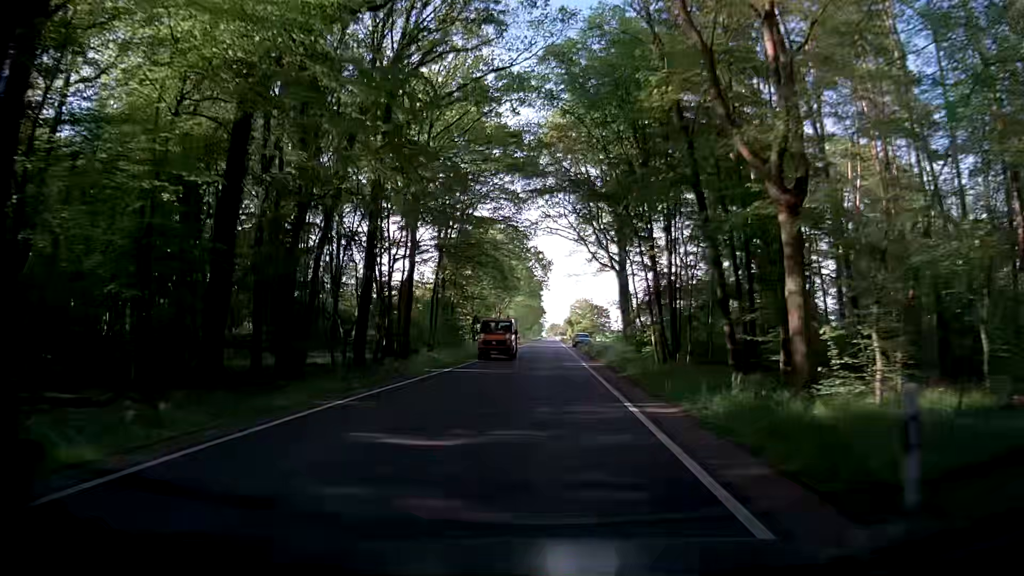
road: secondary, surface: asphalt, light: Day
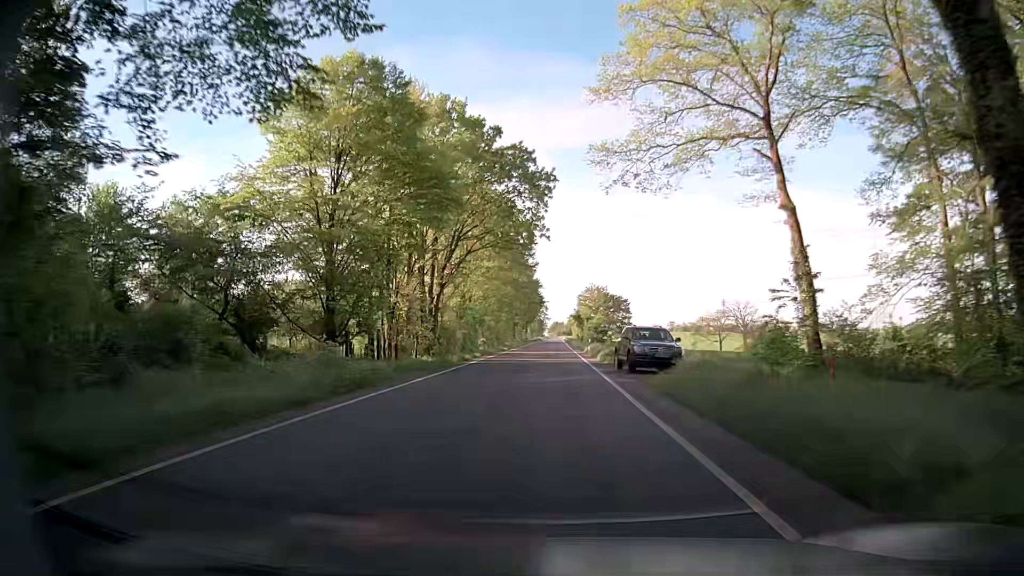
(-0.8, +53.9) m; -1°
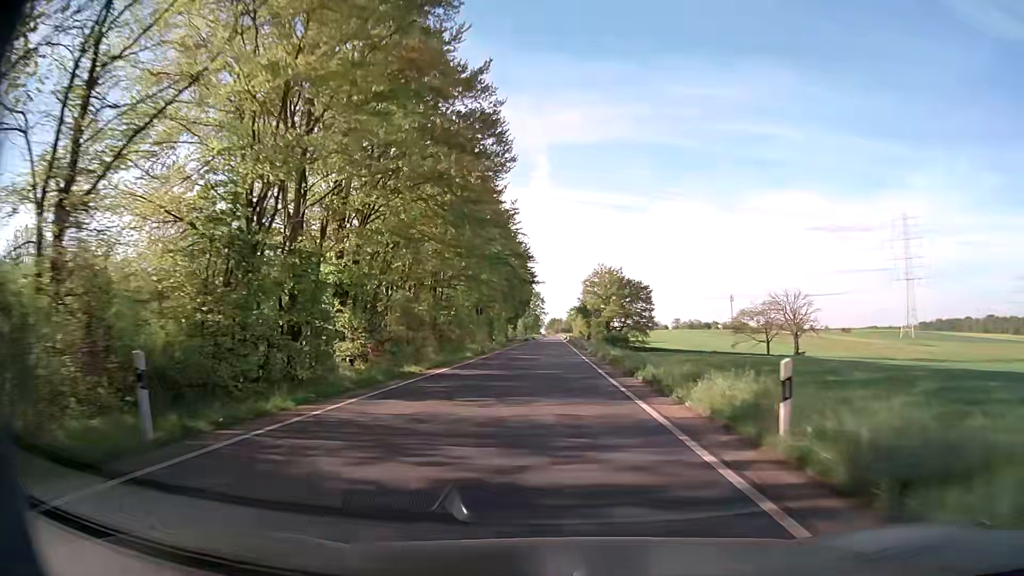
(+0.1, +43.0) m; 0°
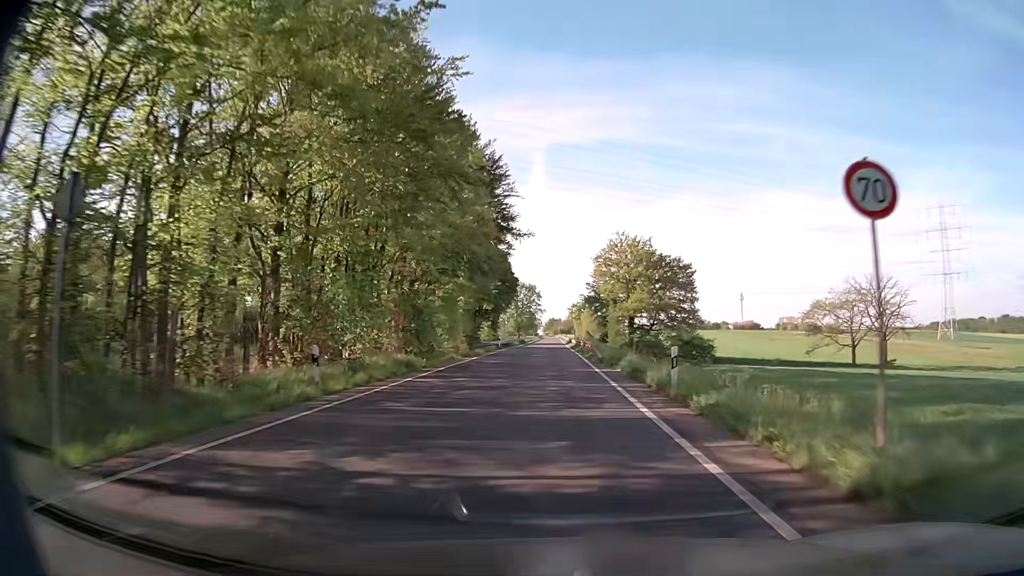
(+0.2, +43.0) m; 0°
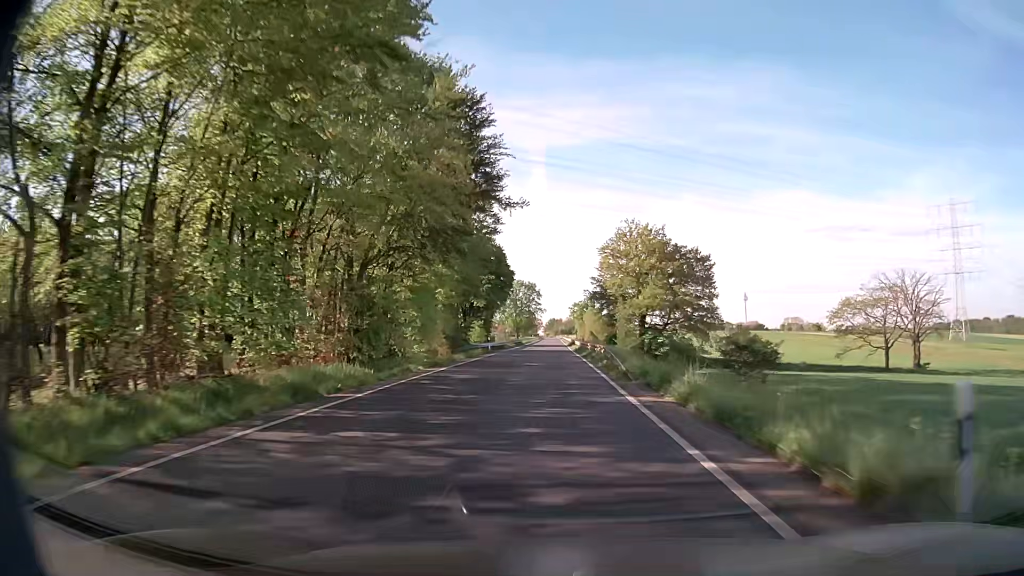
(0.0, +10.7) m; 0°
(0, +10) (0, +20) (0, +30) (0, +40) (0, +50) (0, +60) (0, +70) (0, +80) (0, +90) (0, +100) m
